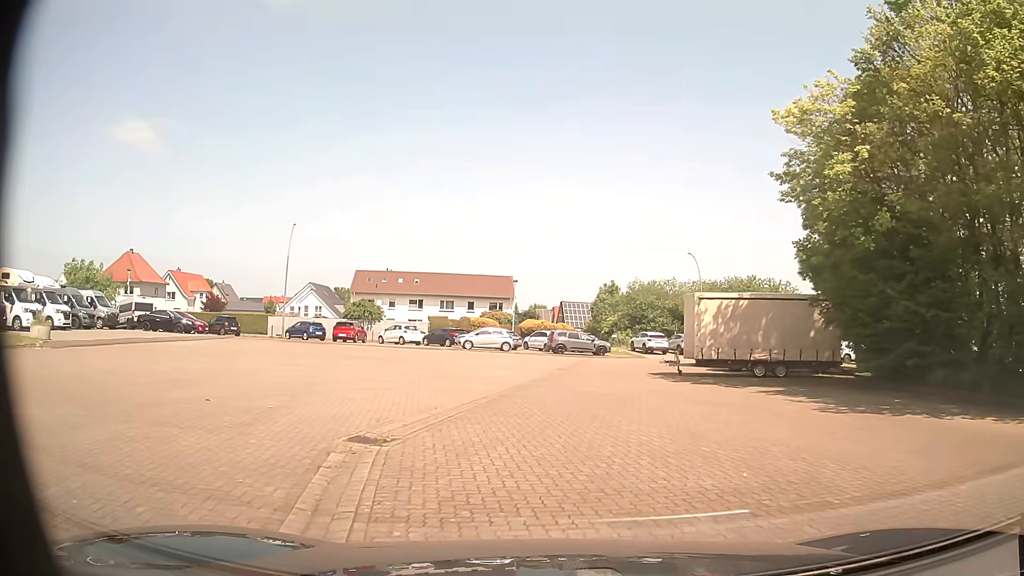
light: Day
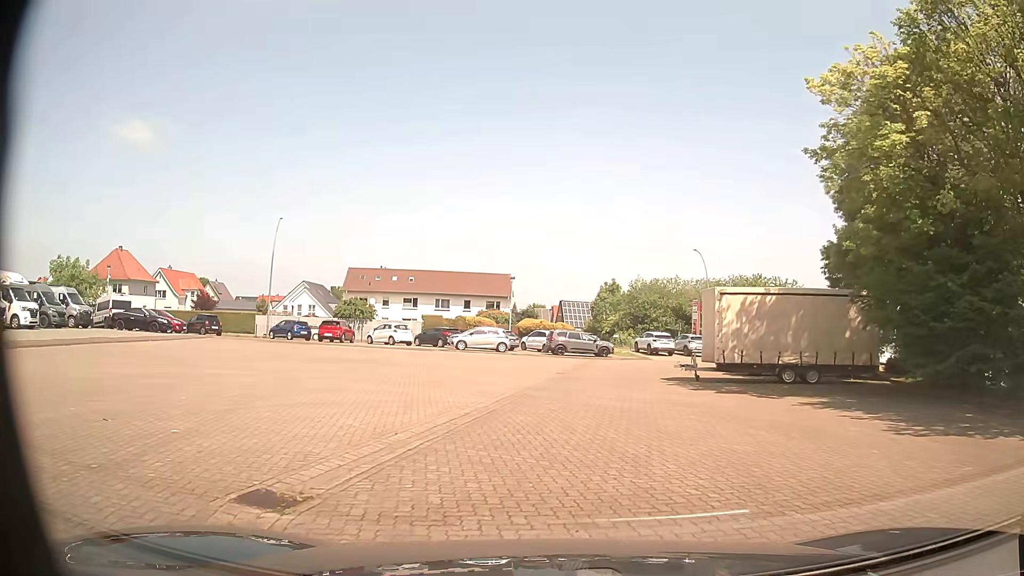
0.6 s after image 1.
(0.0, +3.0) m; +2°
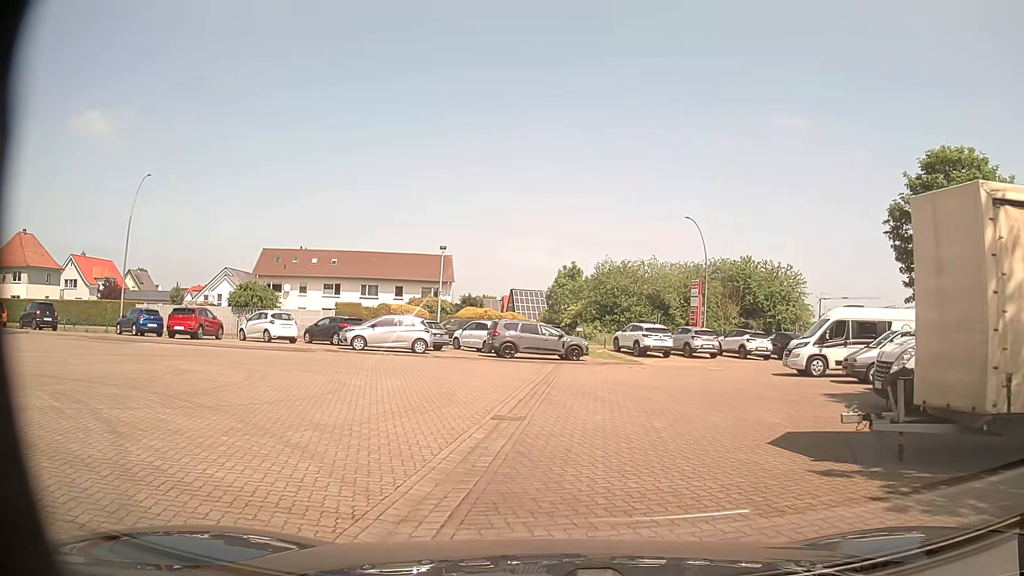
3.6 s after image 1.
(-0.1, +14.8) m; +1°
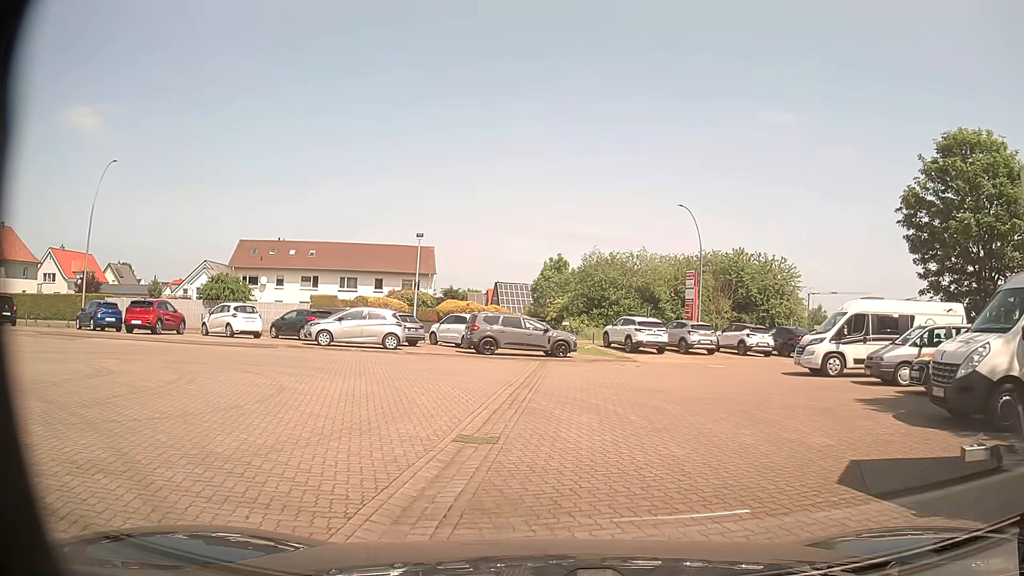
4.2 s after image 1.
(+0.1, +2.6) m; +3°
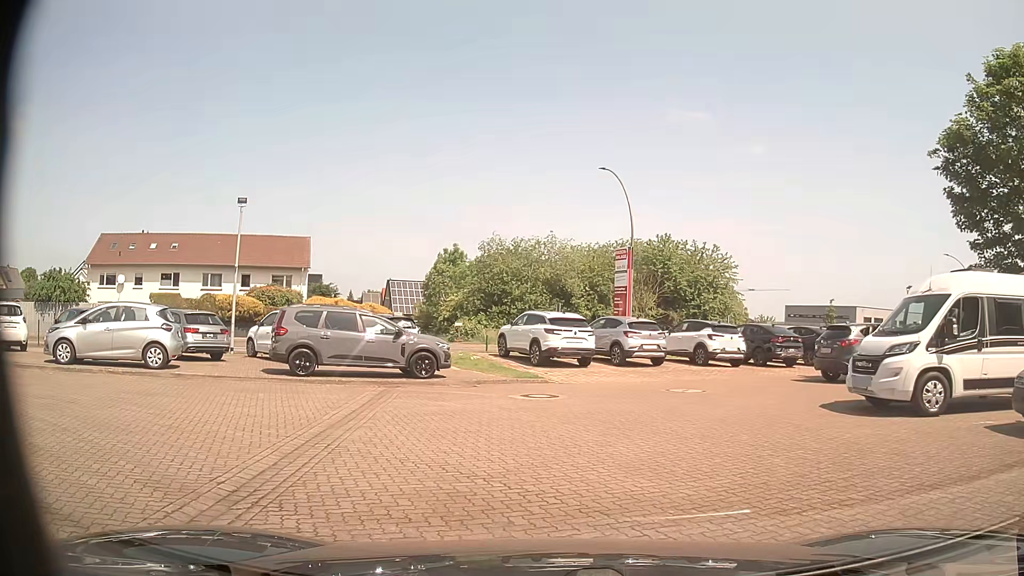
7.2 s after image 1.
(+0.9, +10.5) m; +7°
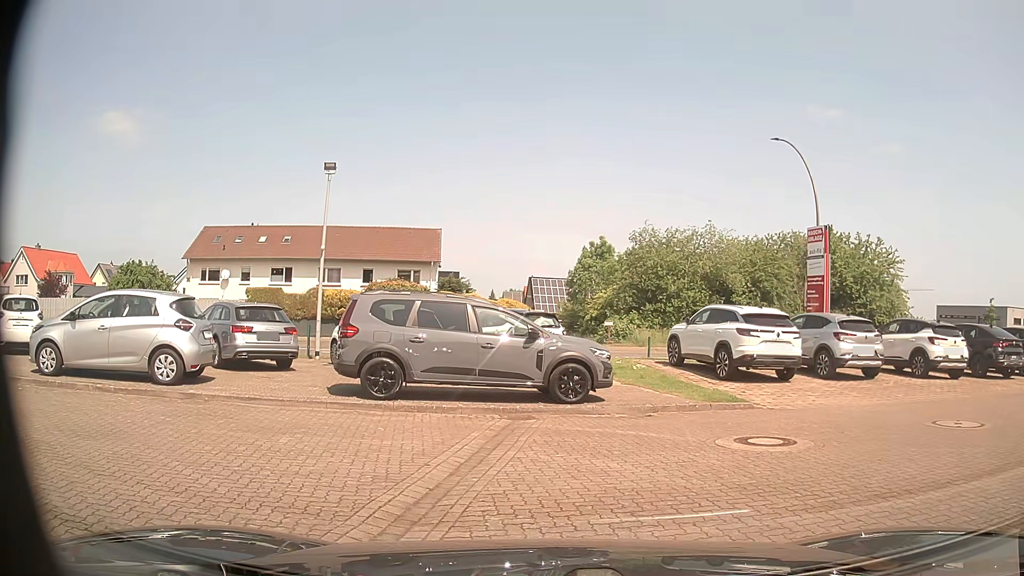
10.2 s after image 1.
(-0.6, +5.4) m; -11°
